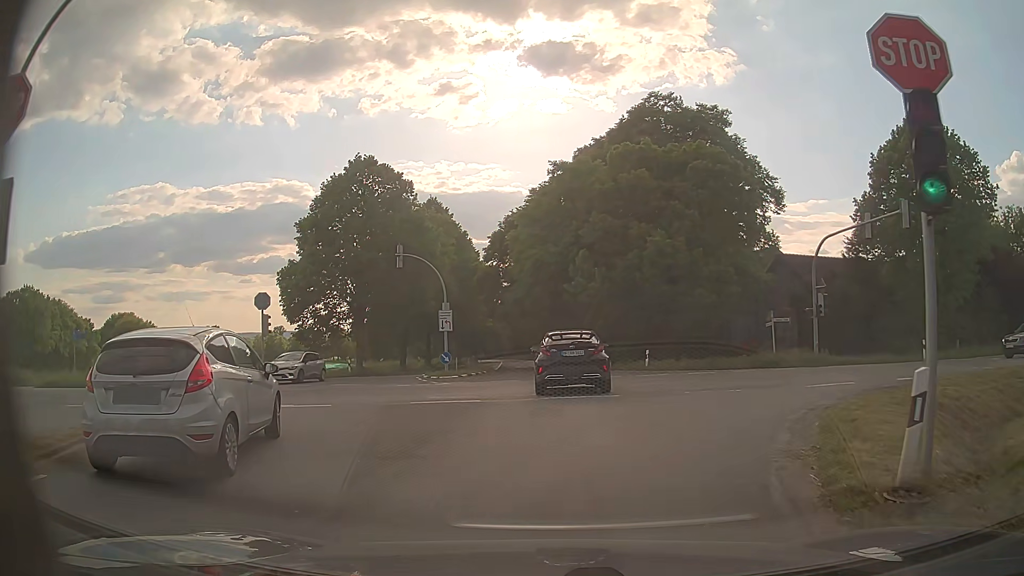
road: secondary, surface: asphalt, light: Day
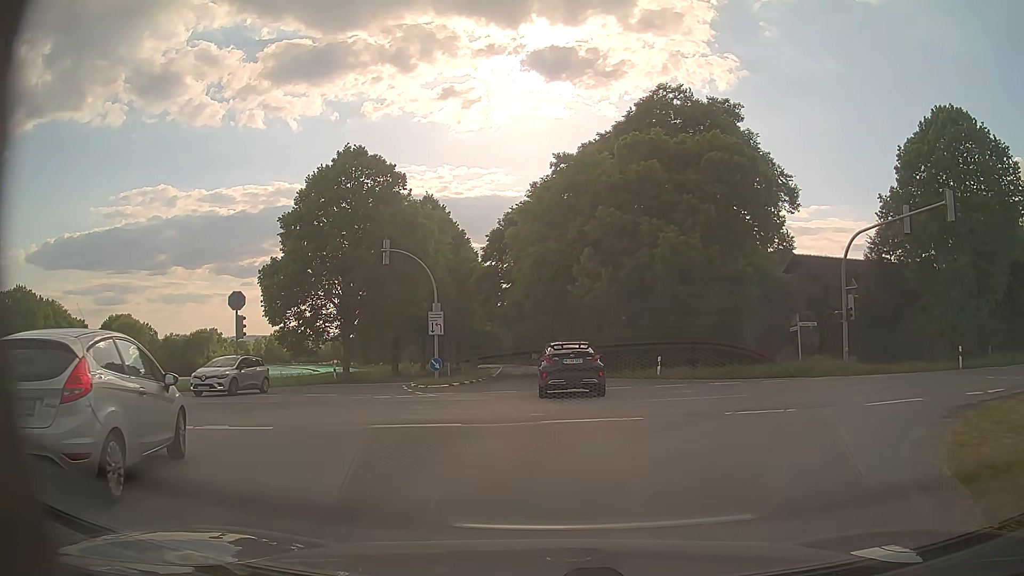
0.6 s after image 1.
(0.0, +3.5) m; 0°
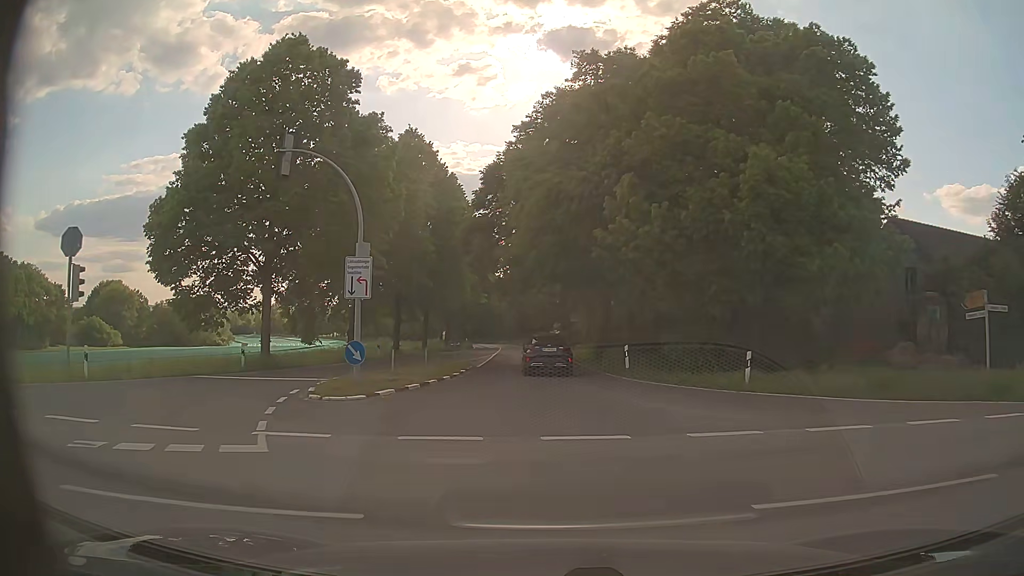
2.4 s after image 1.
(-0.1, +14.1) m; -1°
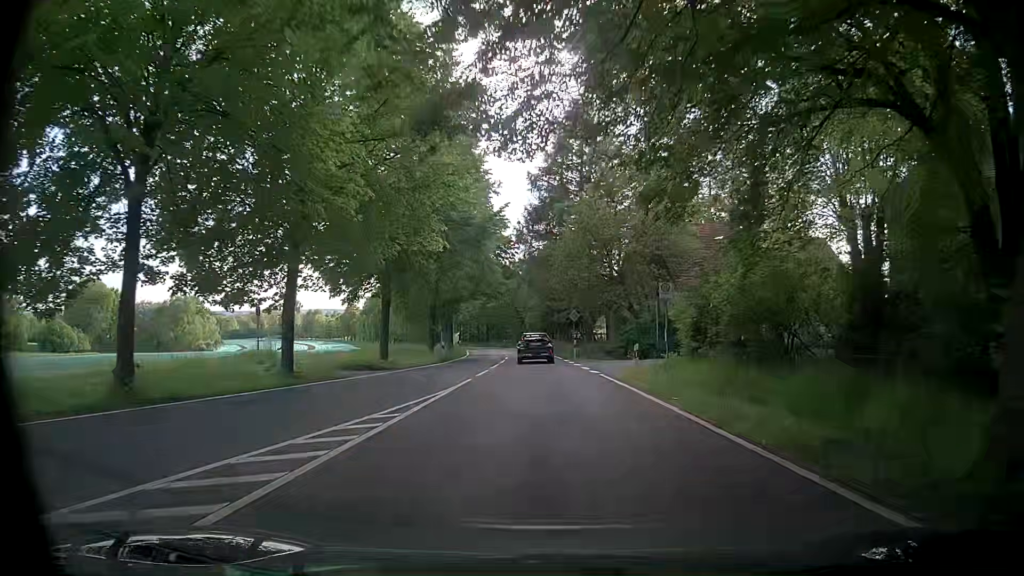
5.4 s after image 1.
(-0.6, +35.4) m; -1°
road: tertiary
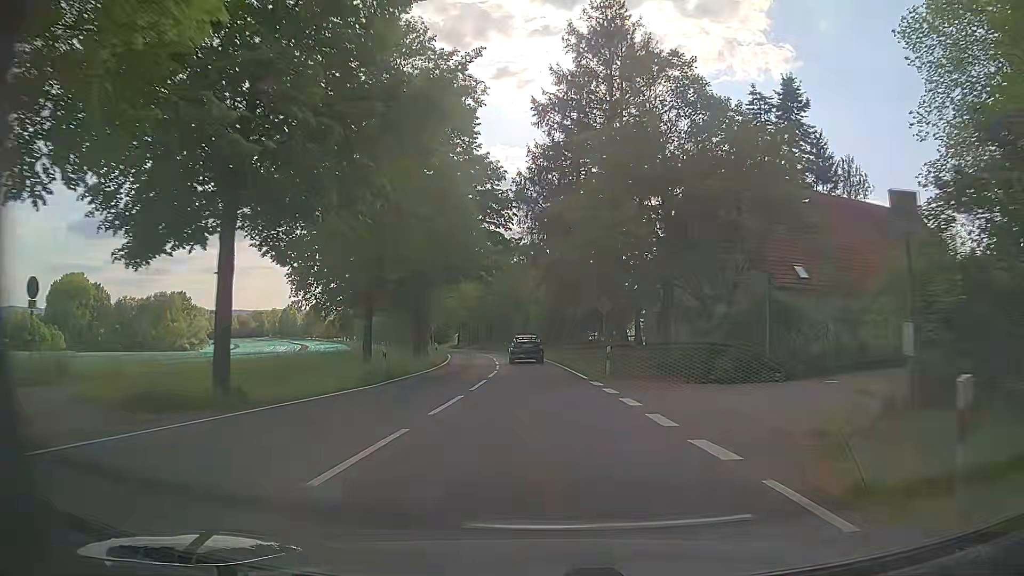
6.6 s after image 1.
(-0.4, +17.0) m; -2°
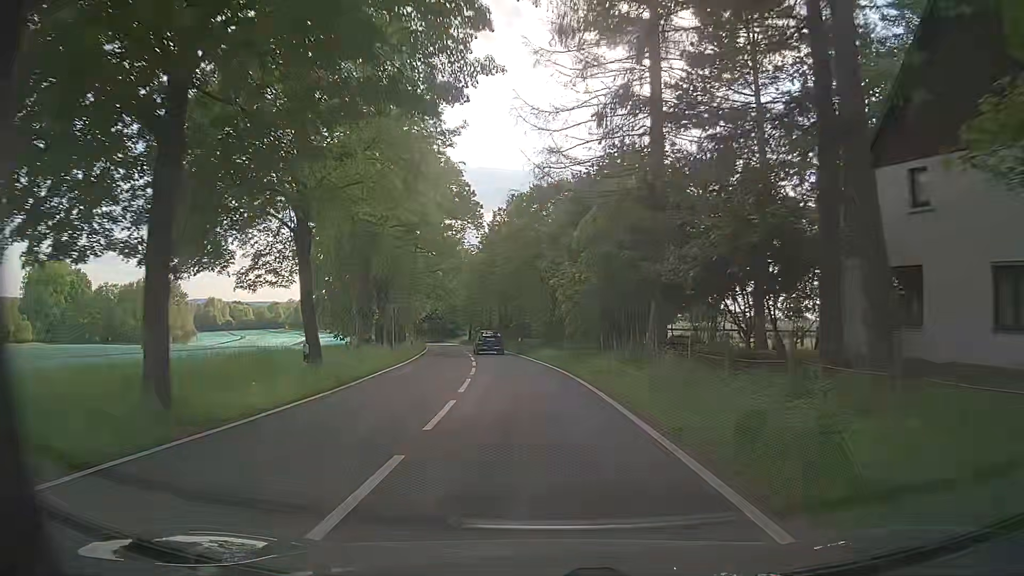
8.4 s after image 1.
(-0.5, +26.6) m; -3°
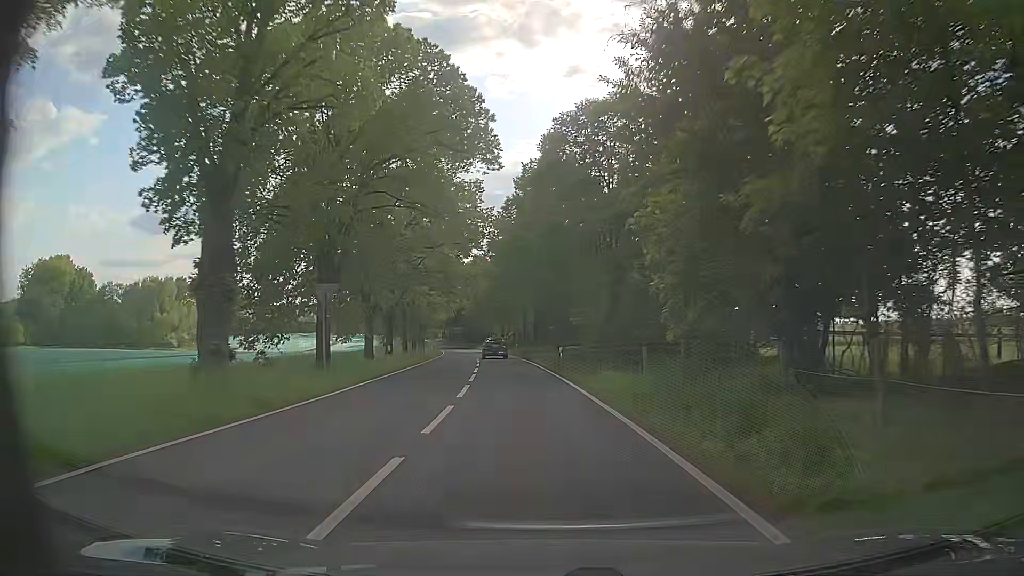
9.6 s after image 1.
(-0.5, +18.0) m; -2°
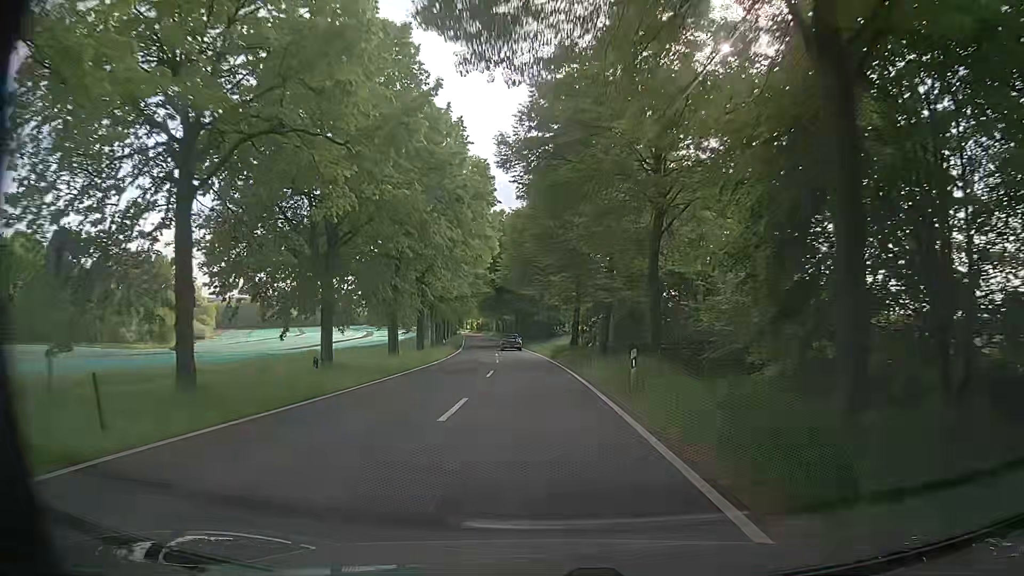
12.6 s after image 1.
(-4.5, +46.8) m; -8°
(0, +10) (0, +20) (-1, +30) (-1, +40) (-2, +50) (-3, +60) (-4, +70) (-5, +80) (-6, +90) (-7, +100) m
